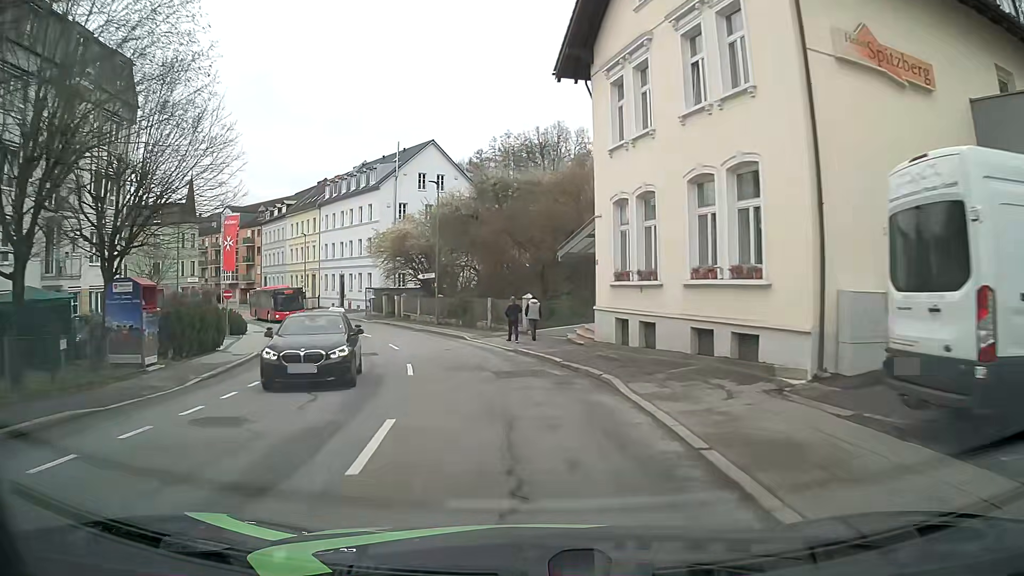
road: tertiary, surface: asphalt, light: Day
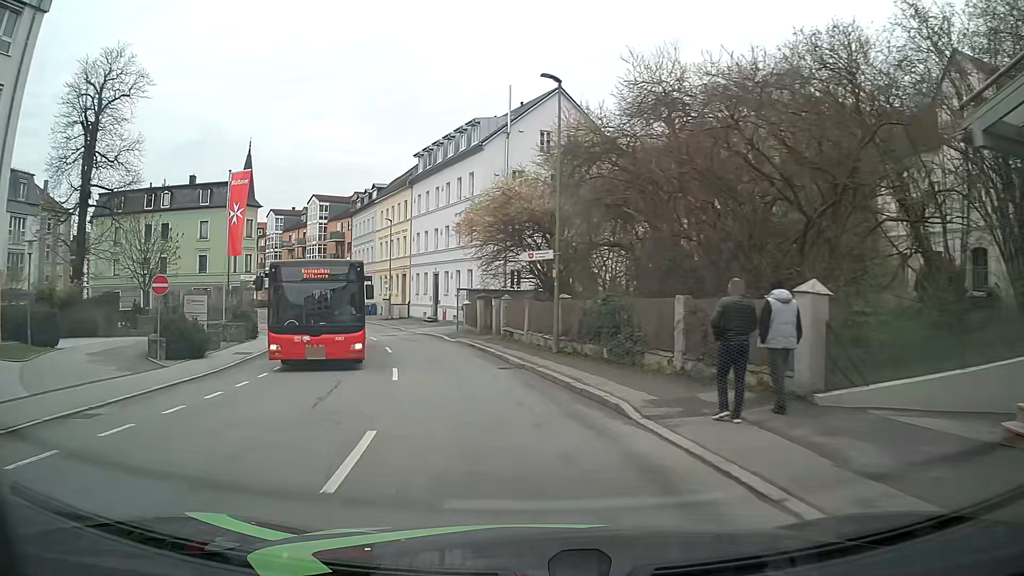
(-1.7, +18.7) m; -12°
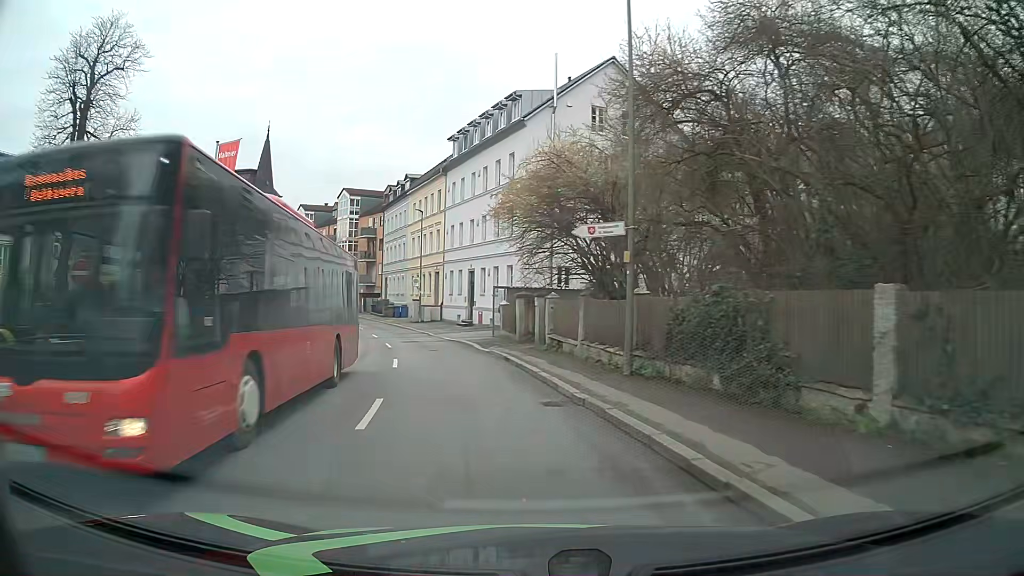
(-0.2, +6.2) m; -4°
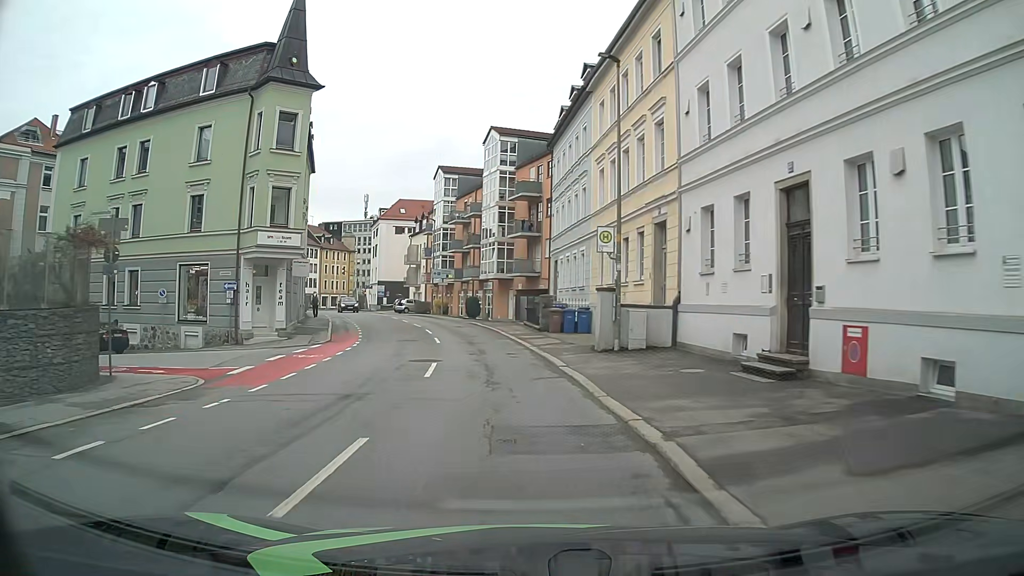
(-4.5, +30.8) m; -16°
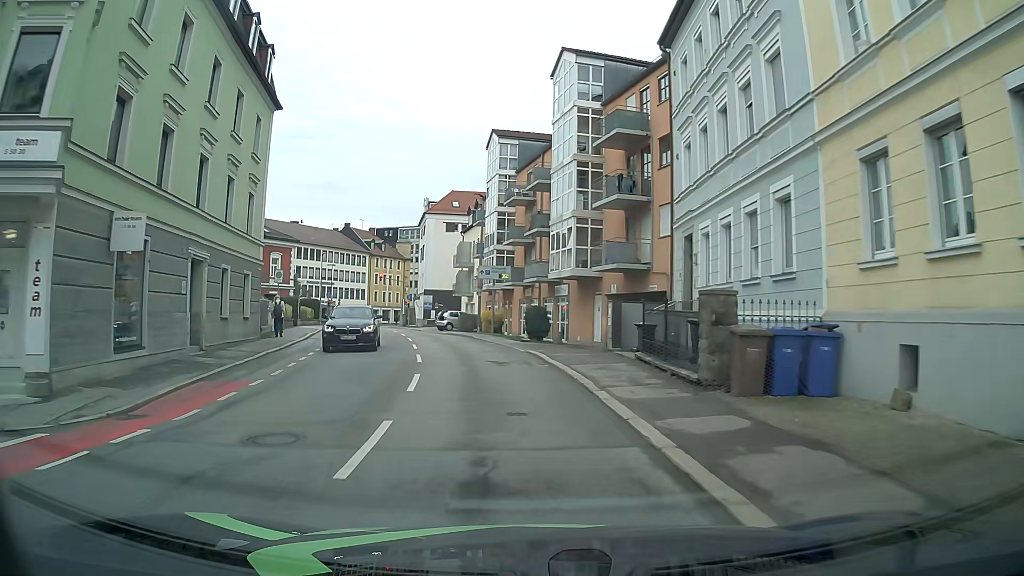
(-1.1, +19.0) m; -6°
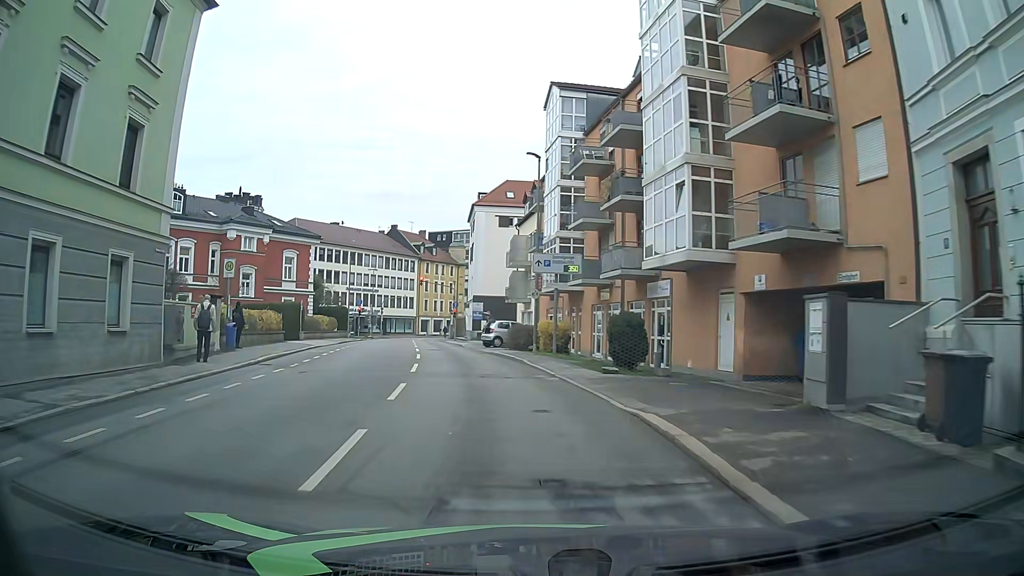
(-0.5, +12.5) m; -4°
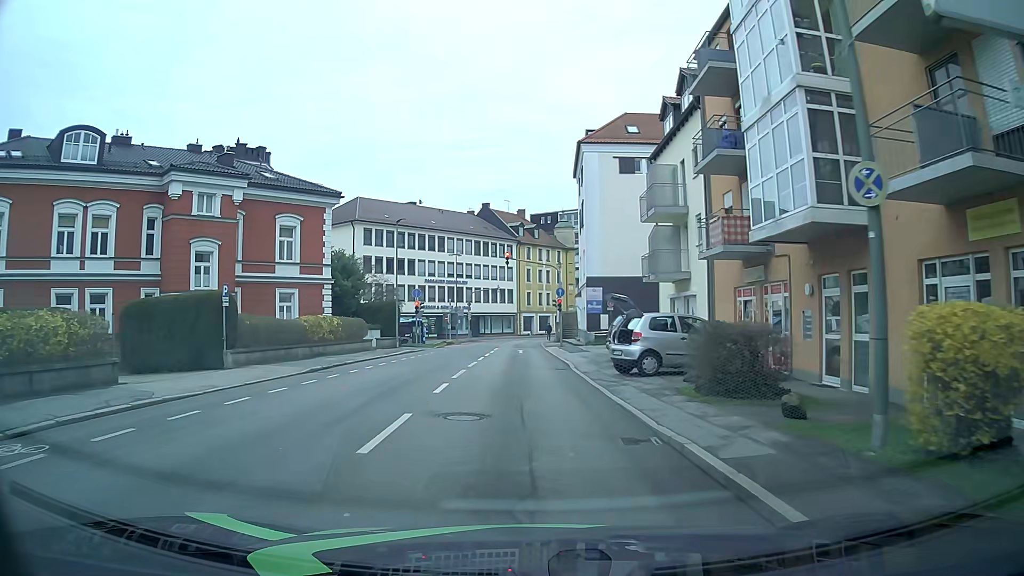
(-1.7, +22.0) m; -10°
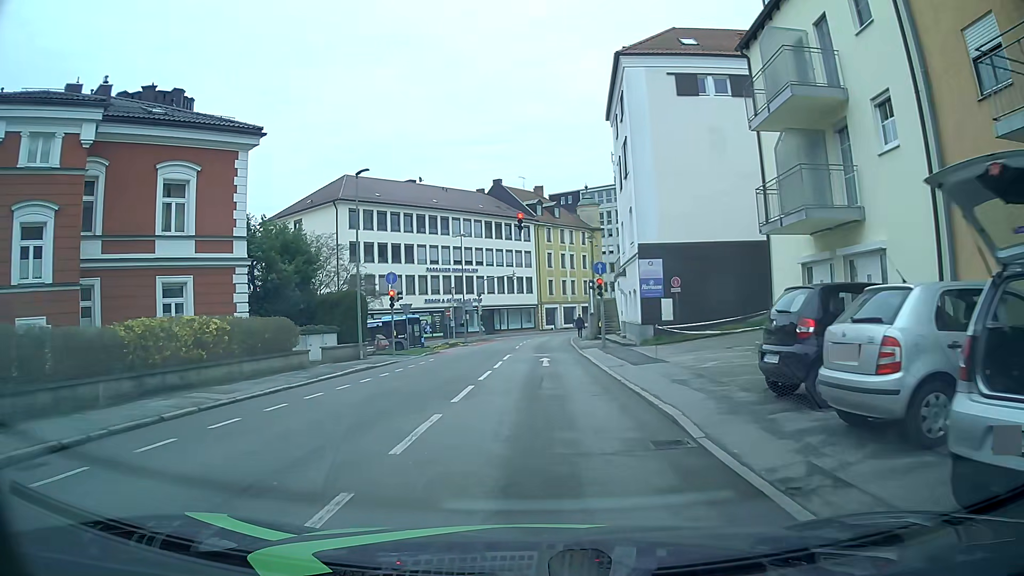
(-0.3, +13.8) m; -4°
